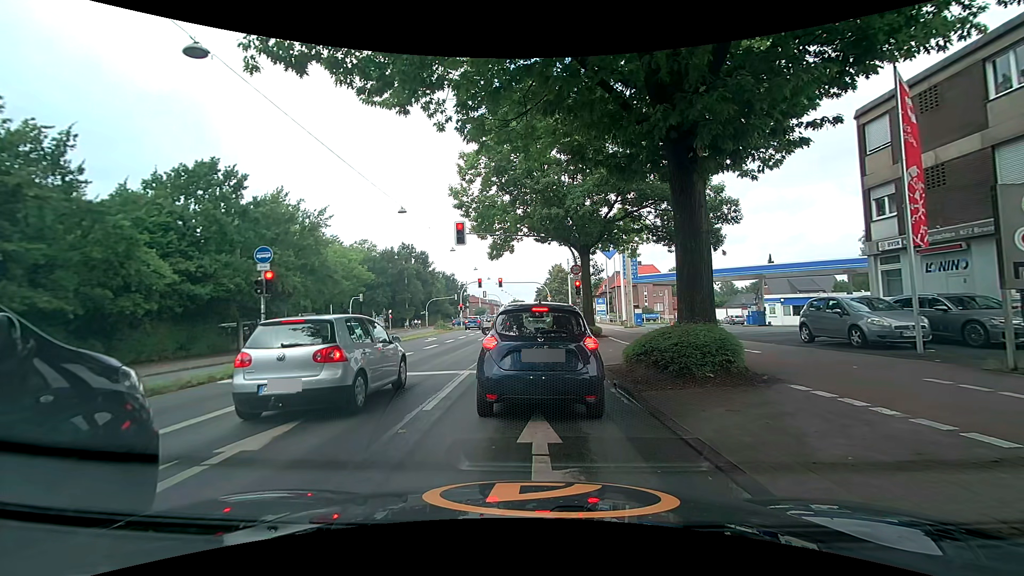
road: primary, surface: asphalt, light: Day
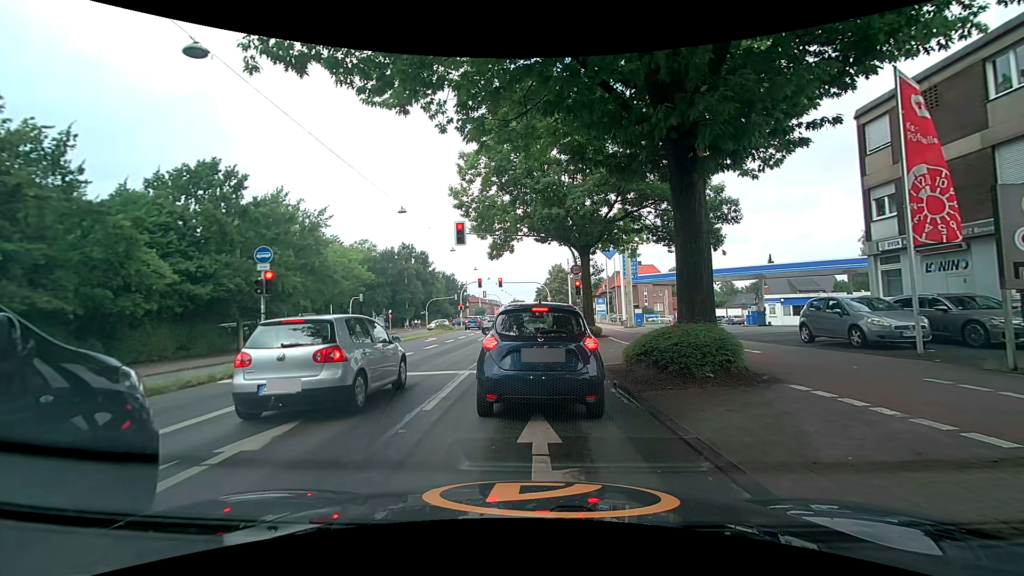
(0.0, 0.0) m; 0°
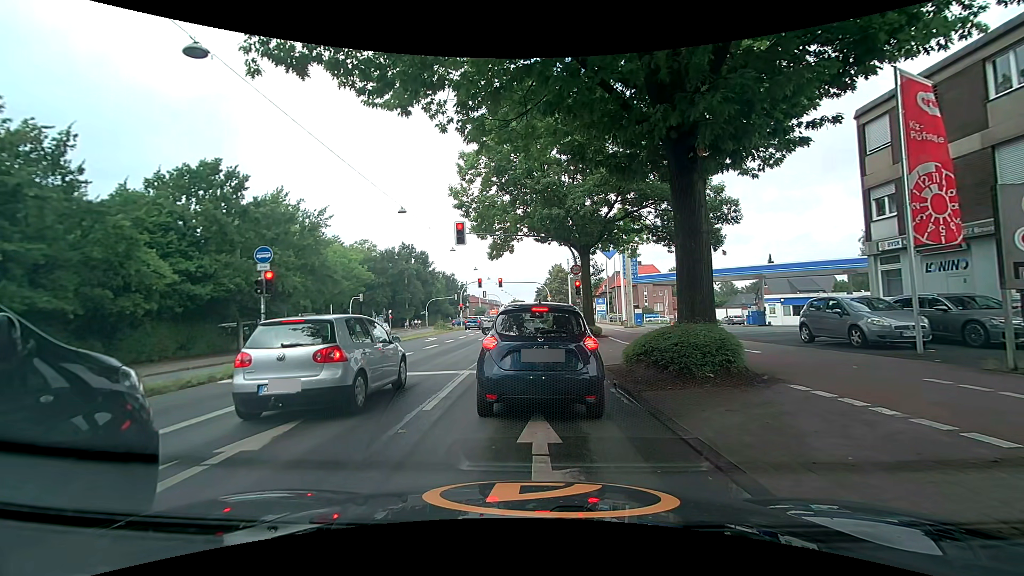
(0.0, 0.0) m; 0°
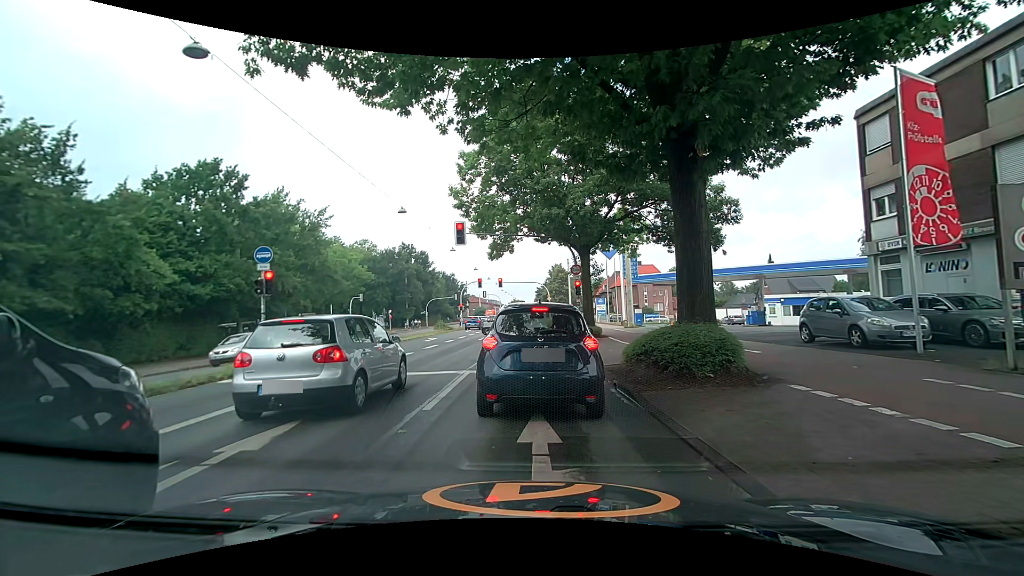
(0.0, 0.0) m; 0°
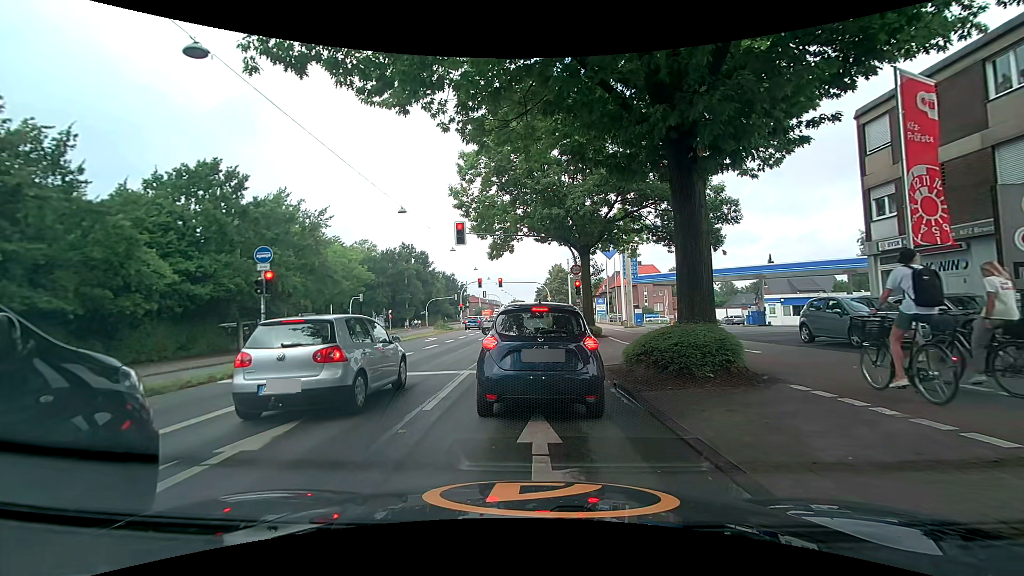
(0.0, 0.0) m; 0°
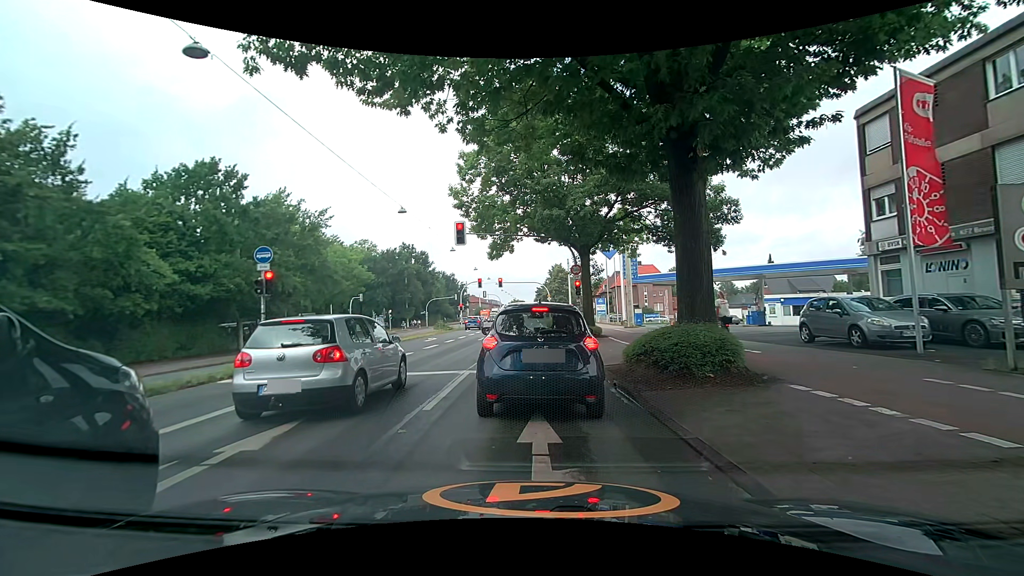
(0.0, 0.0) m; 0°
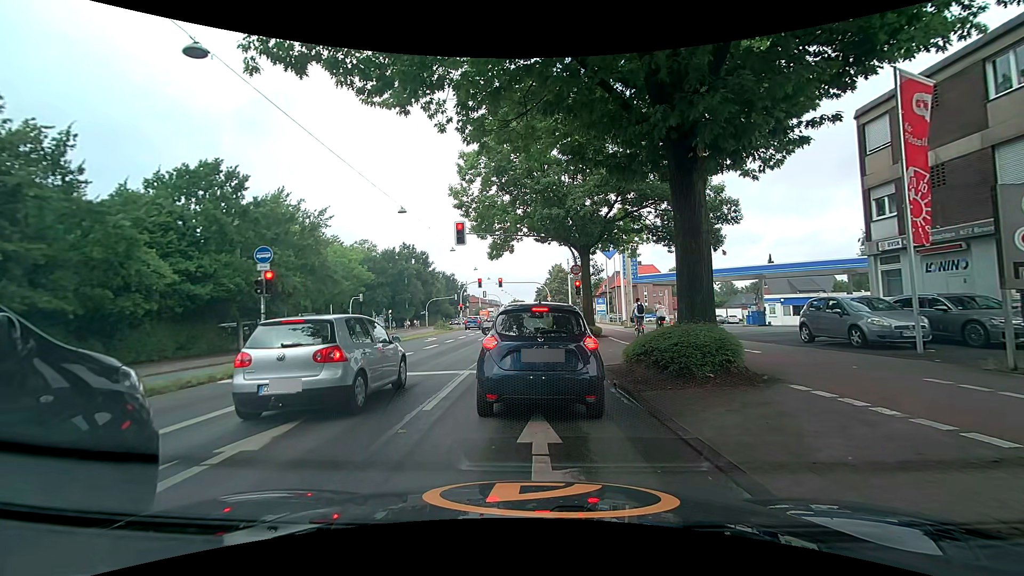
(0.0, 0.0) m; 0°
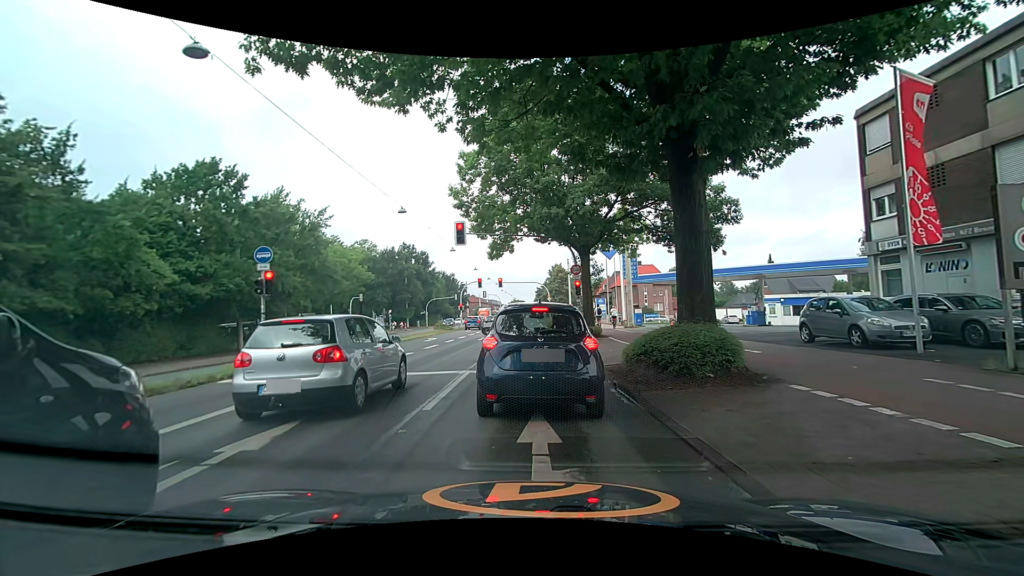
(0.0, 0.0) m; 0°
